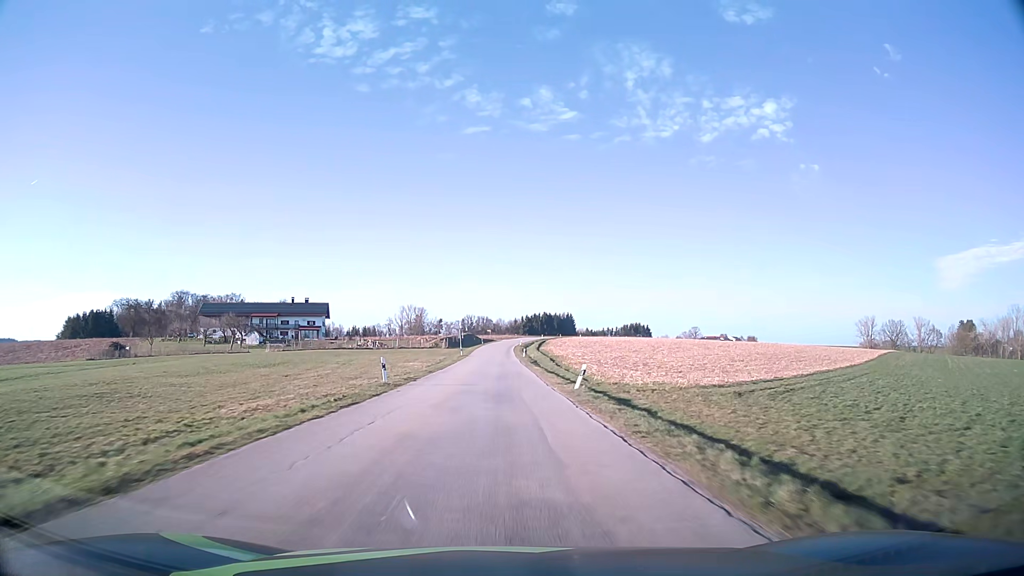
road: tertiary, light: Day
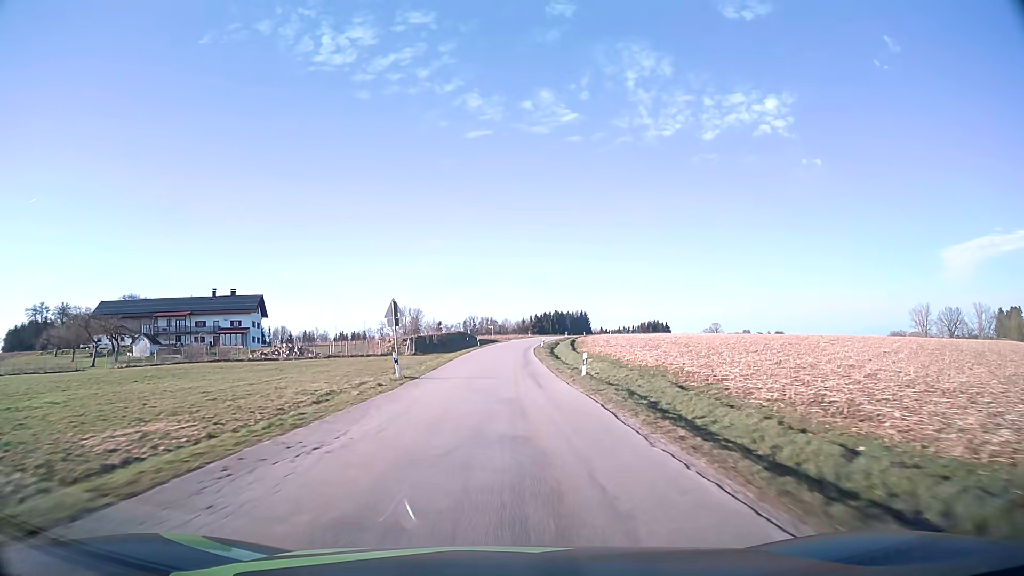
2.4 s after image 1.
(-0.7, +50.3) m; -1°
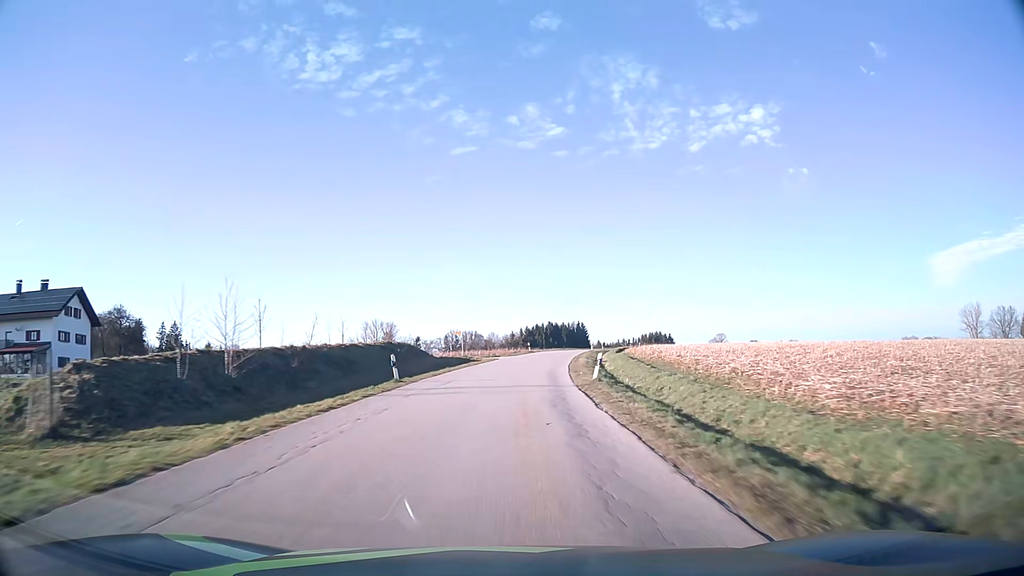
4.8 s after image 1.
(+0.4, +51.6) m; +1°
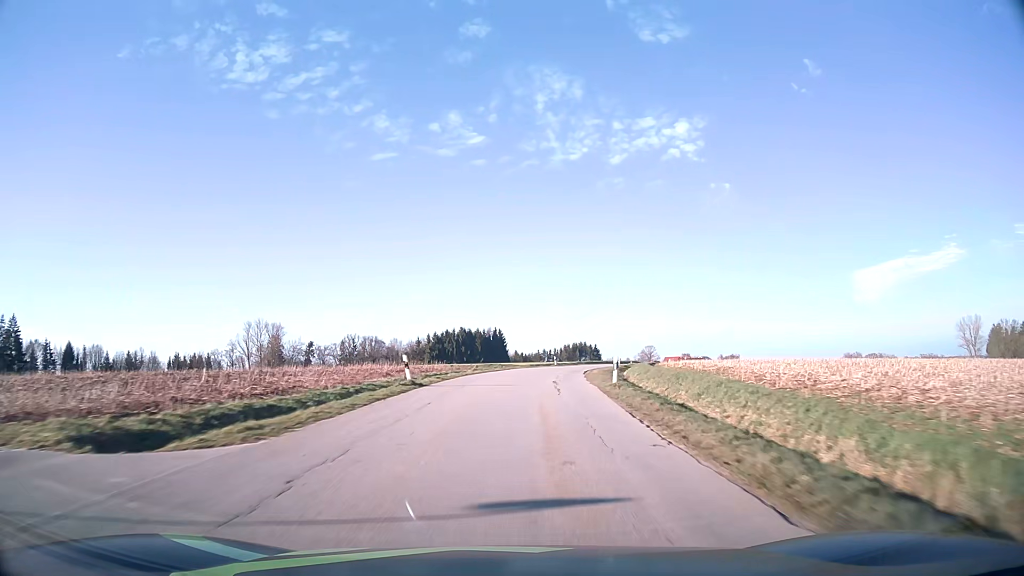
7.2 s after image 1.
(+2.6, +51.5) m; +7°
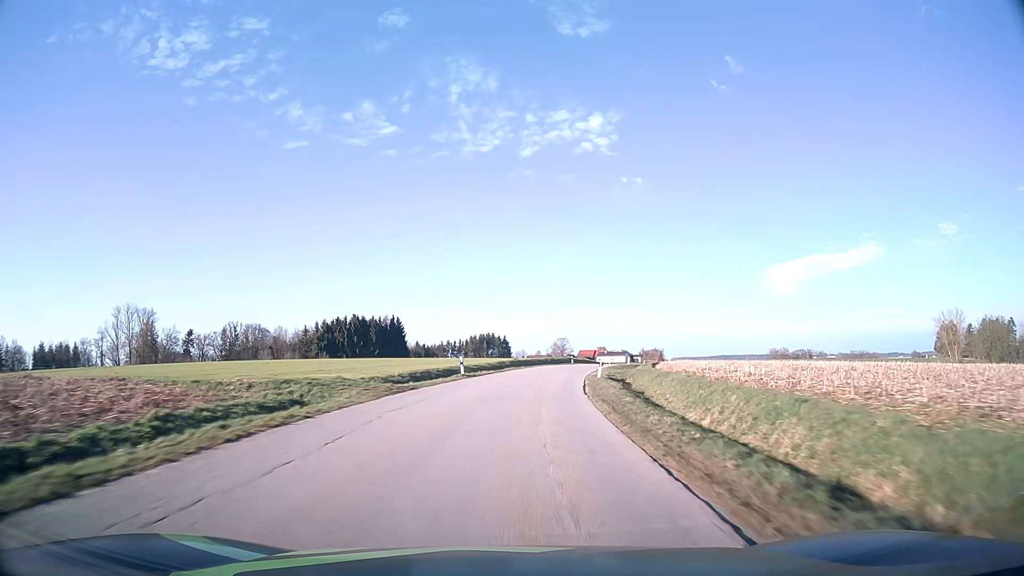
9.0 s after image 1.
(+2.6, +38.3) m; +8°
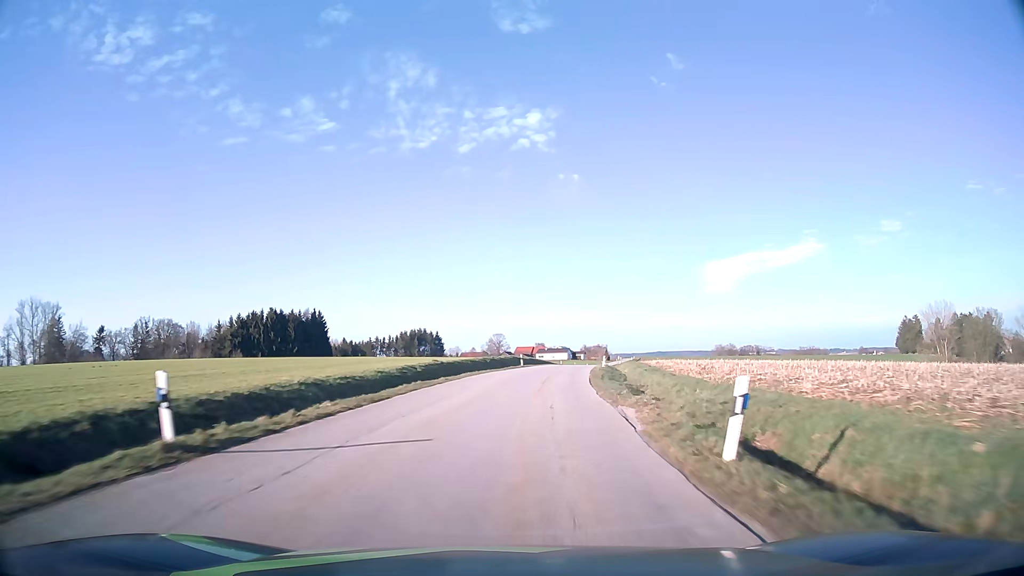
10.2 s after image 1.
(+1.2, +25.7) m; +5°
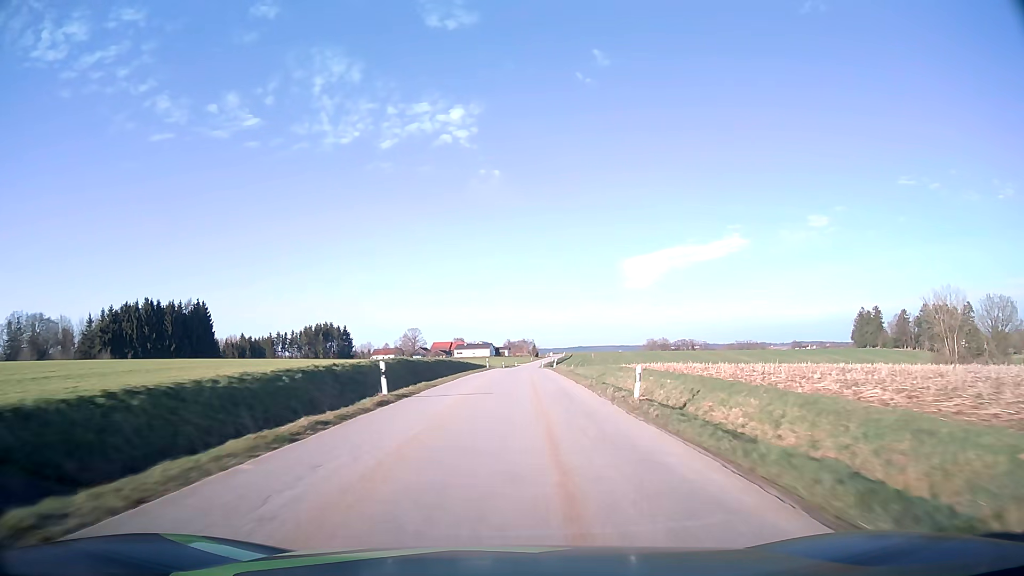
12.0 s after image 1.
(+2.5, +38.9) m; +7°
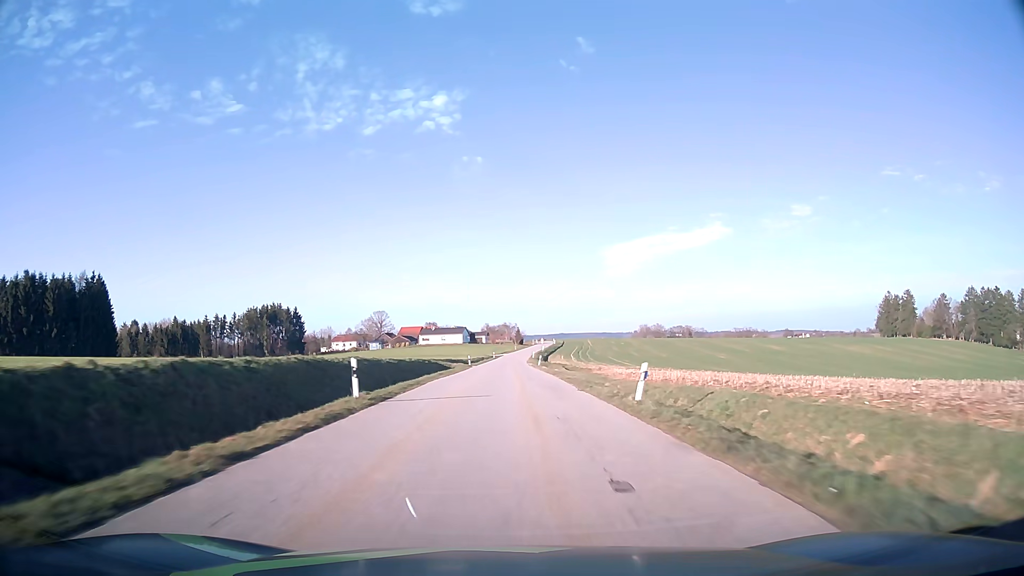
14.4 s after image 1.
(+1.4, +53.1) m; +2°
(0, +10) (0, +20) (0, +30) (0, +40) (0, +50) (0, +60) (0, +70) (0, +80) (+1, +90) (+1, +100) m
